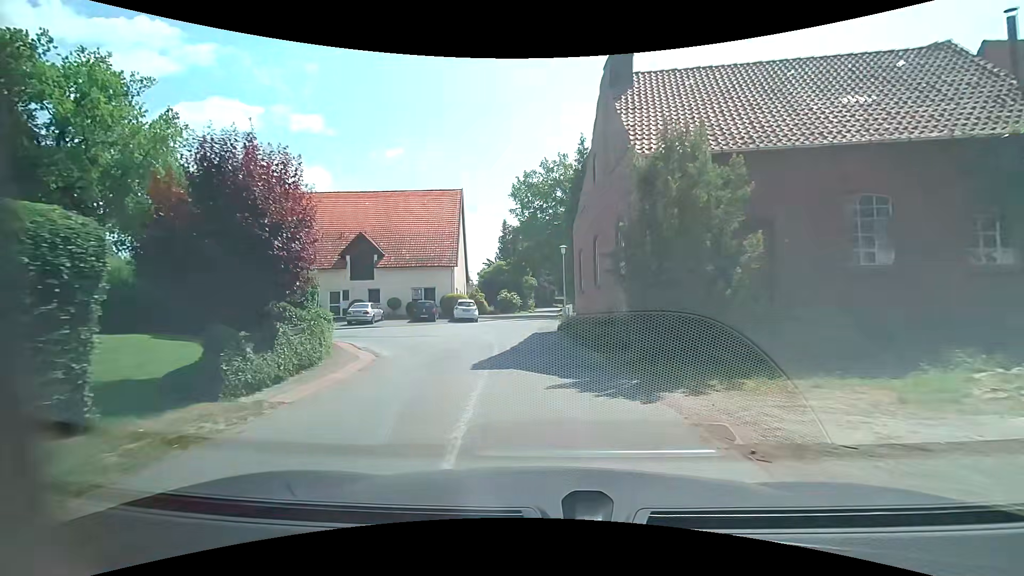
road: residential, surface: asphalt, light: Day
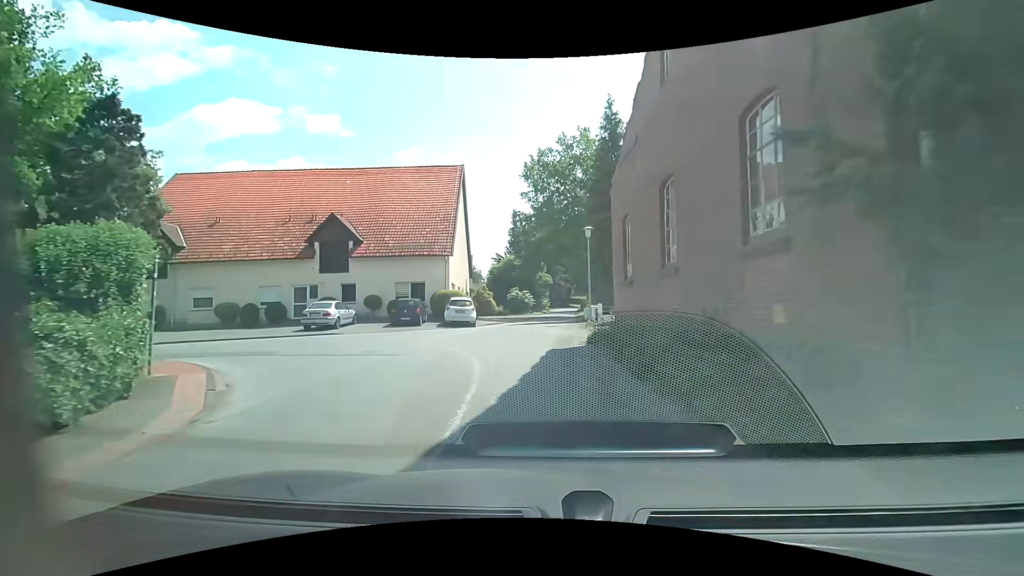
(-0.1, +8.2) m; -2°
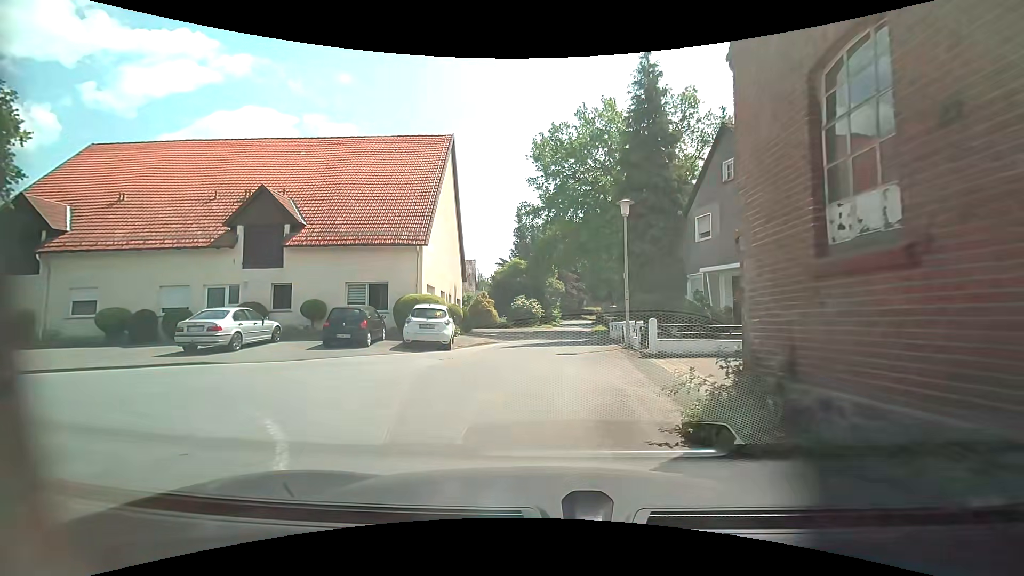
(0.0, +9.1) m; -3°
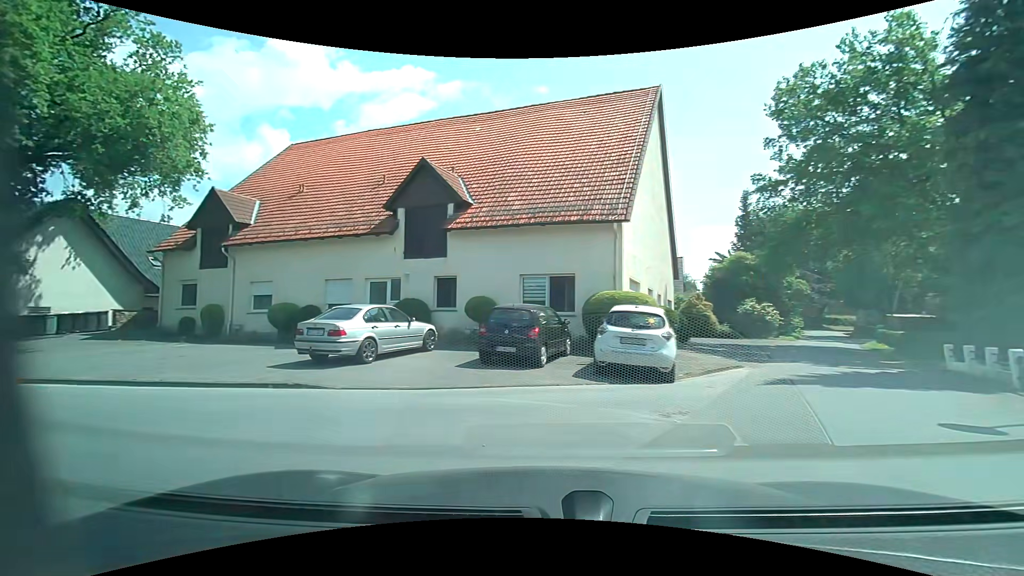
(-0.7, +6.6) m; -19°
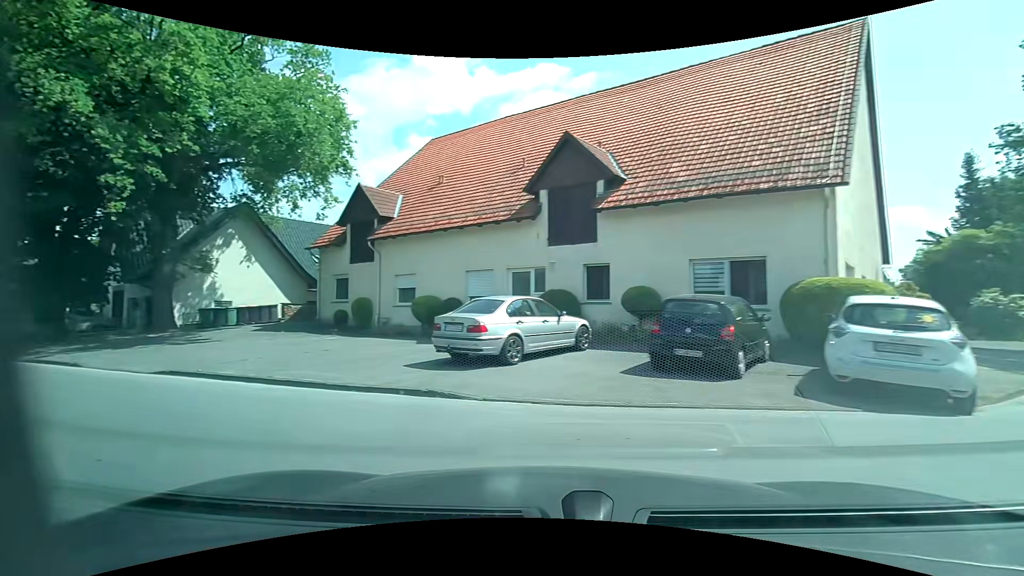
(-0.3, +2.4) m; -15°
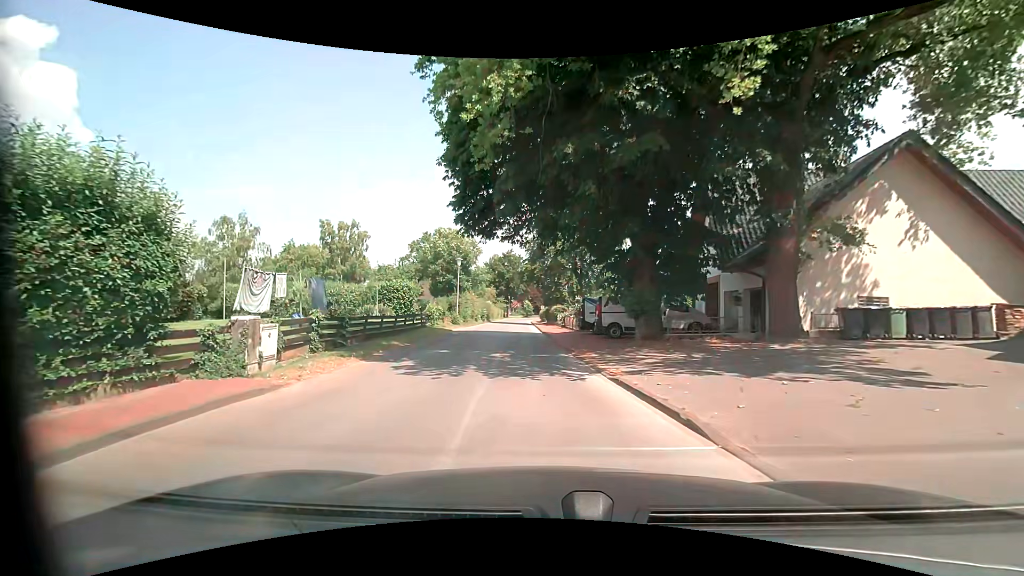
(-7.4, +9.1) m; -61°
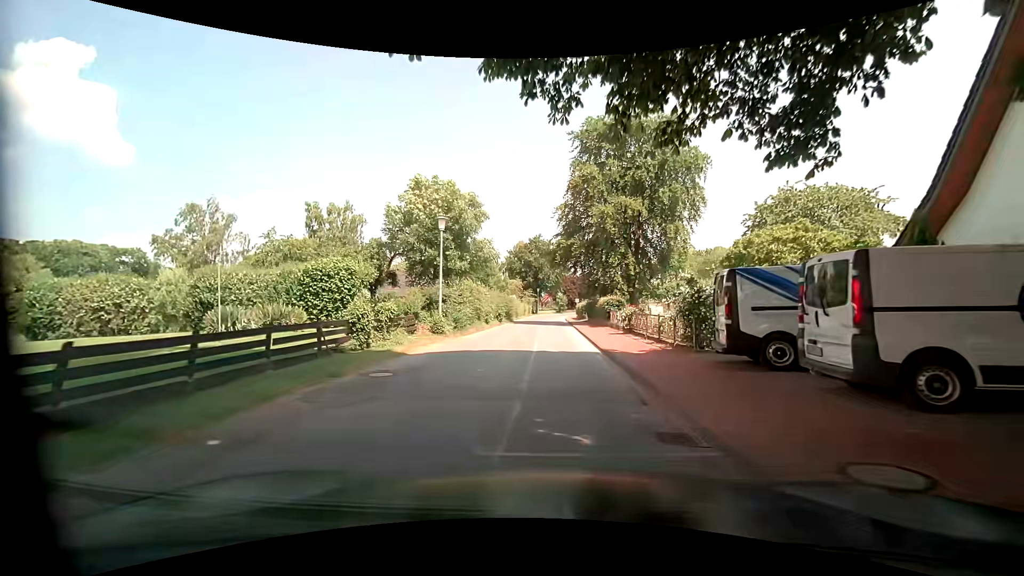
(-1.0, +16.7) m; -3°
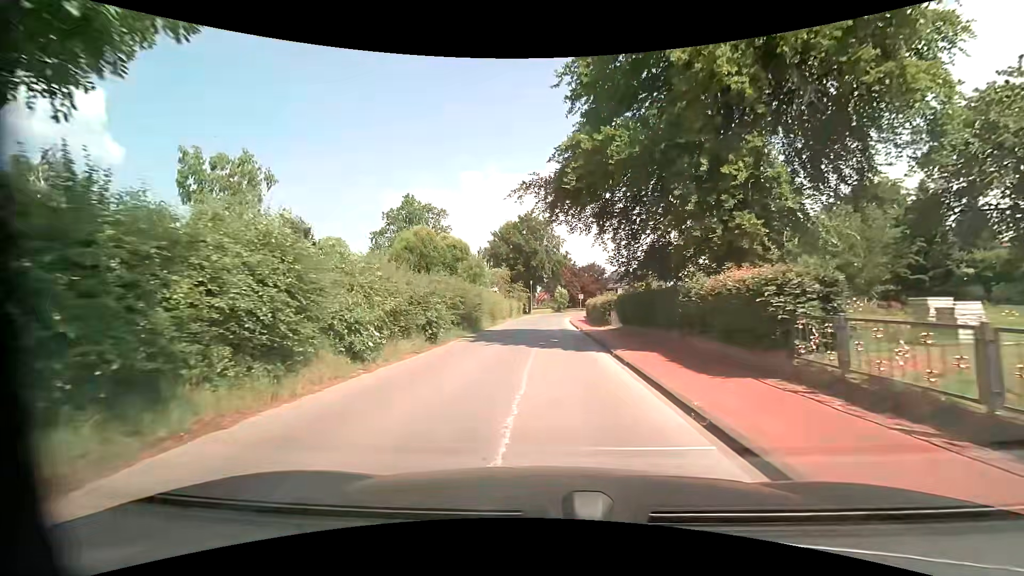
(-0.4, +23.3) m; 0°
